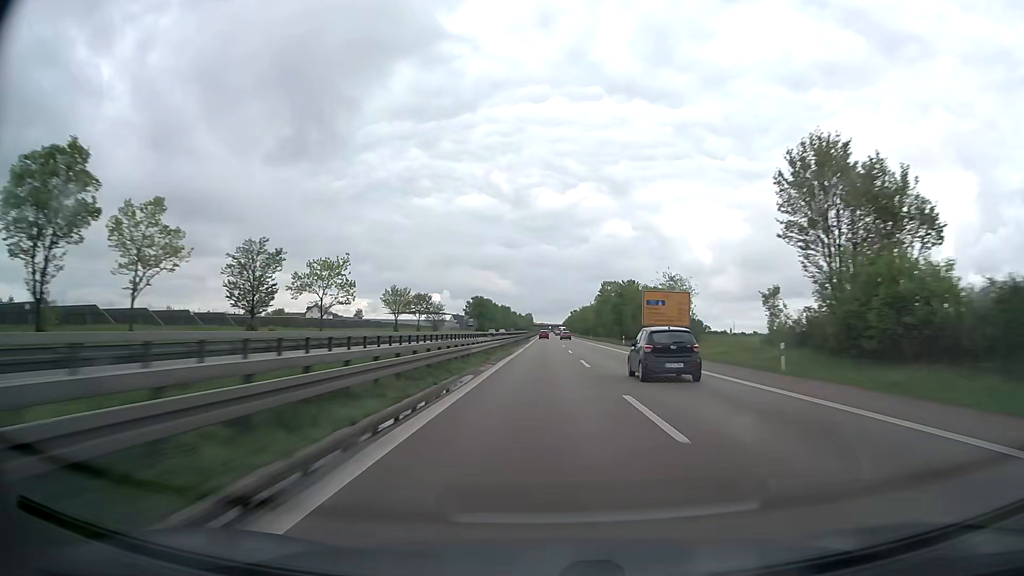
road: trunk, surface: asphalt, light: Day
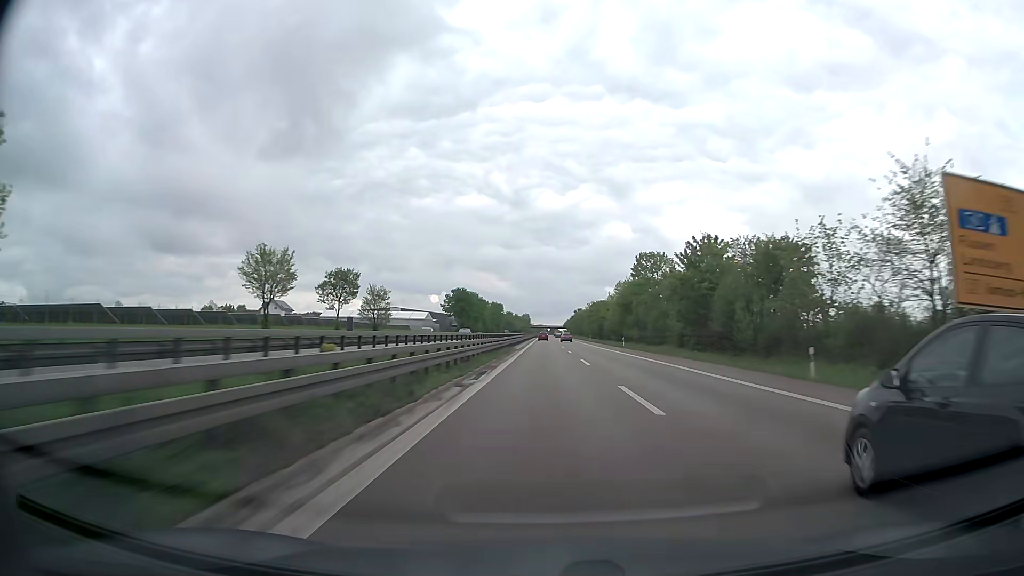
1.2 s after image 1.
(-0.1, +51.3) m; 0°
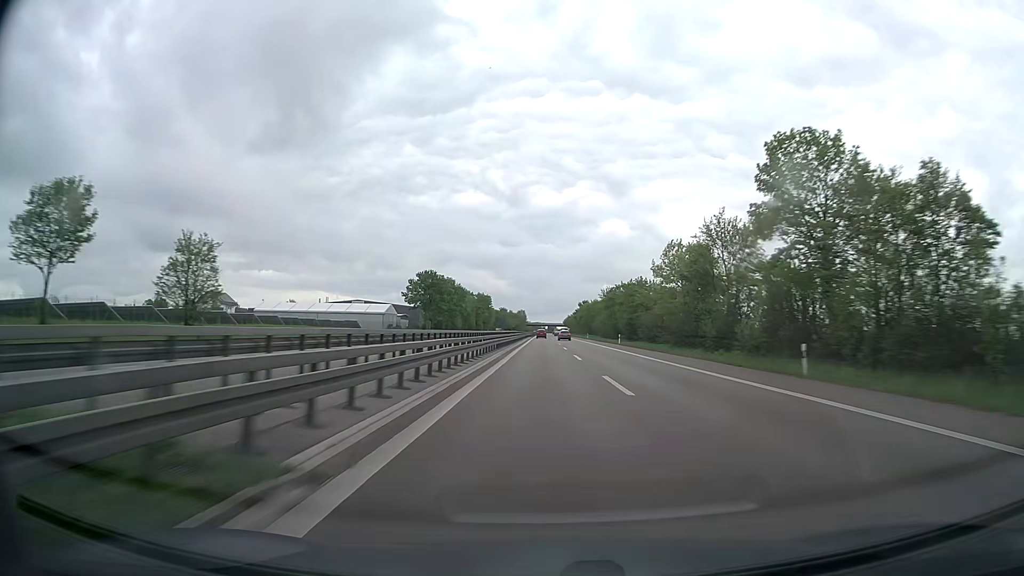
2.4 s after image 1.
(+0.1, +51.0) m; 0°
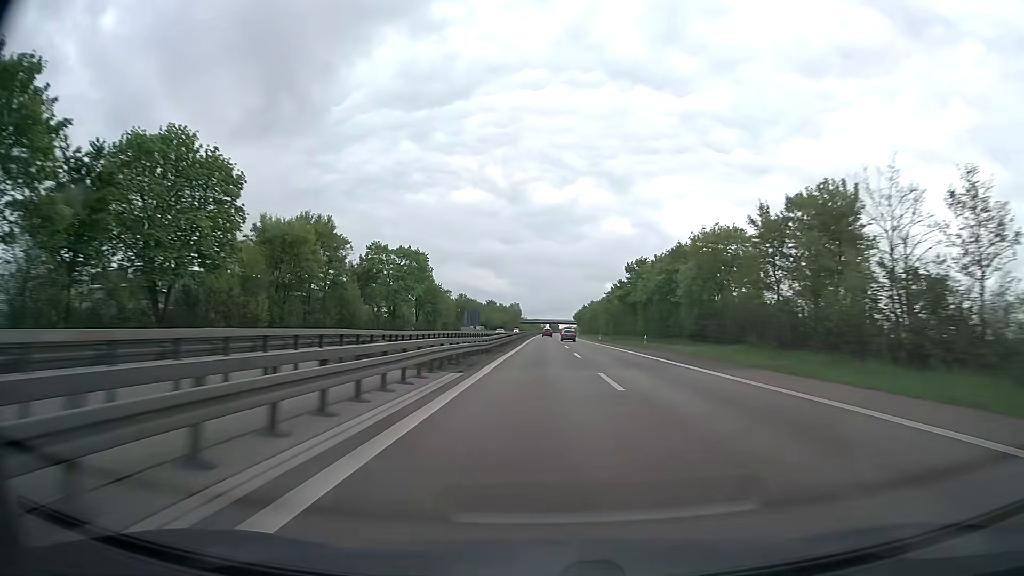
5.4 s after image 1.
(+0.2, +124.5) m; 0°
(0, +10) (0, +20) (0, +30) (0, +40) (0, +50) (0, +60) (0, +70) (0, +80) (0, +90) (0, +100) m
